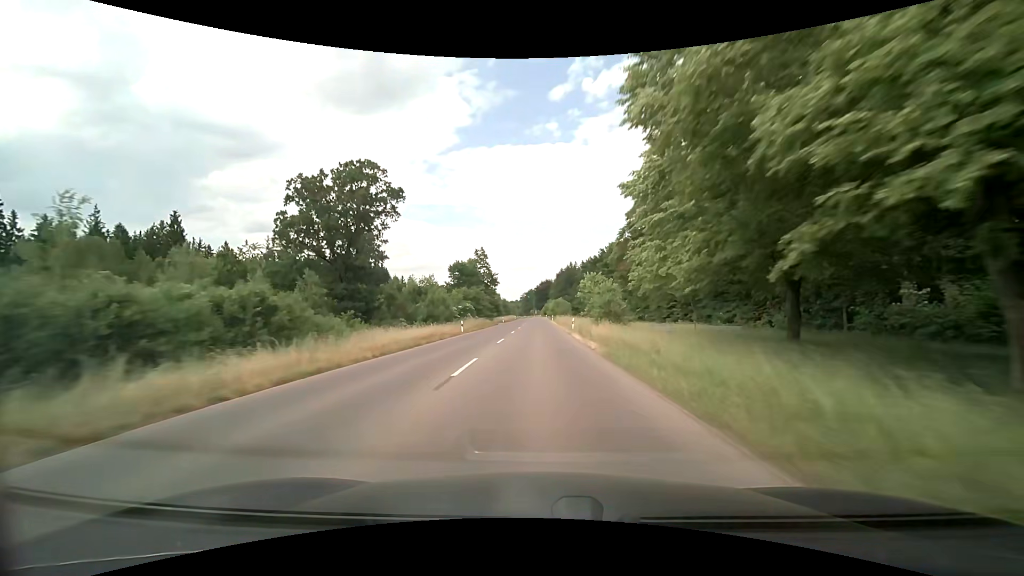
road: tertiary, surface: asphalt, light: Day
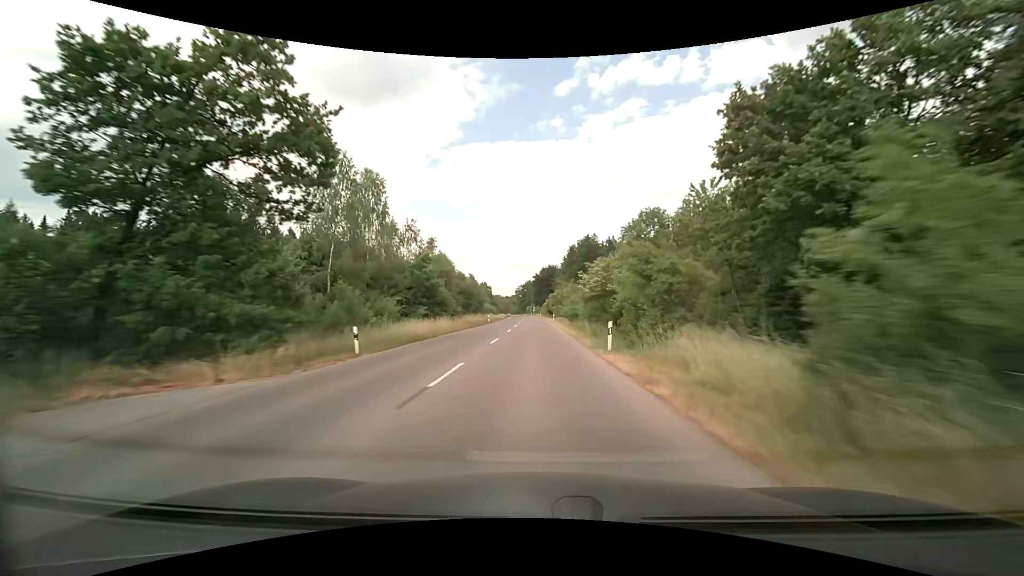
(+0.2, +73.5) m; 0°
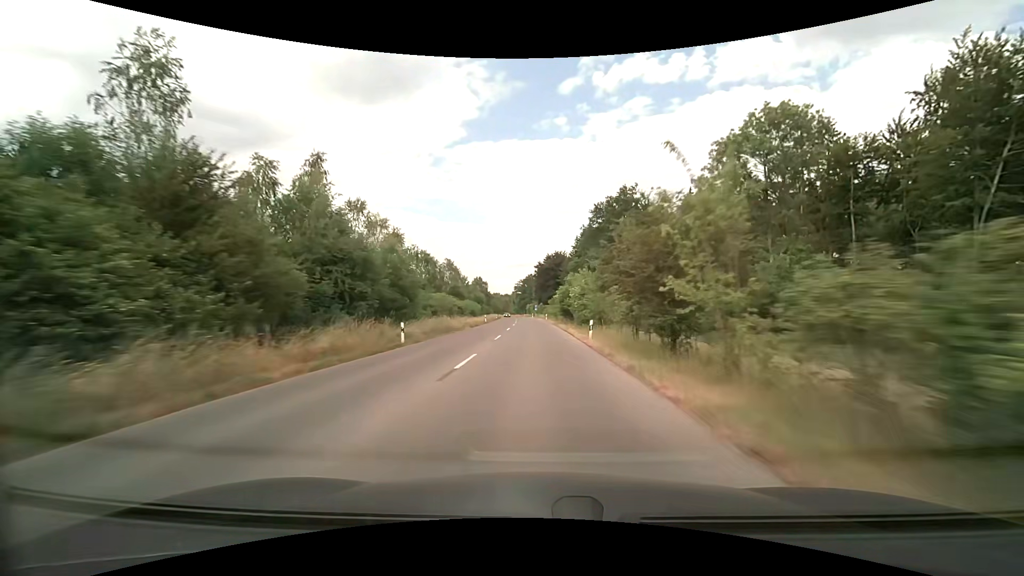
(-0.1, +44.7) m; 0°
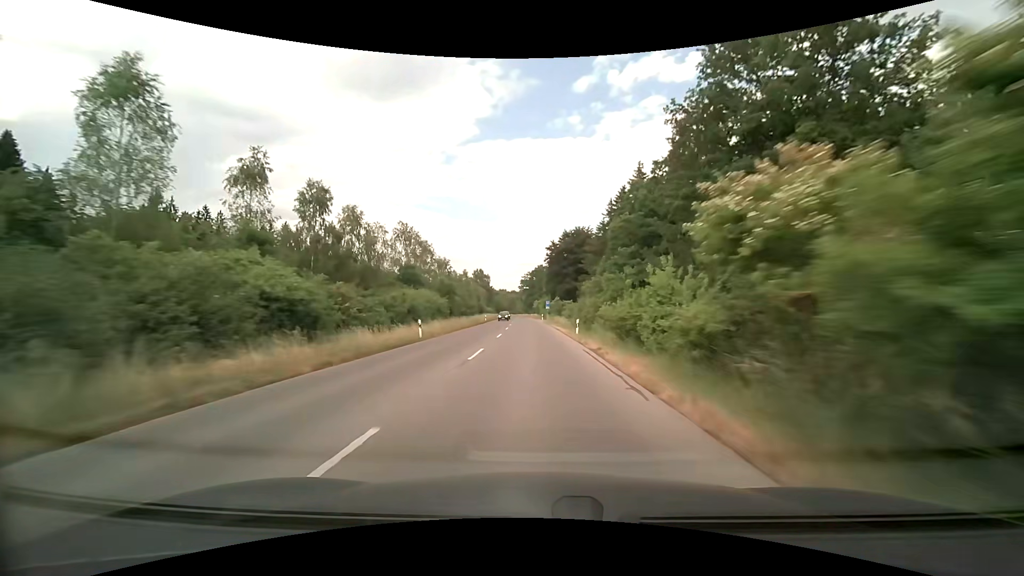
(-0.3, +45.1) m; -1°
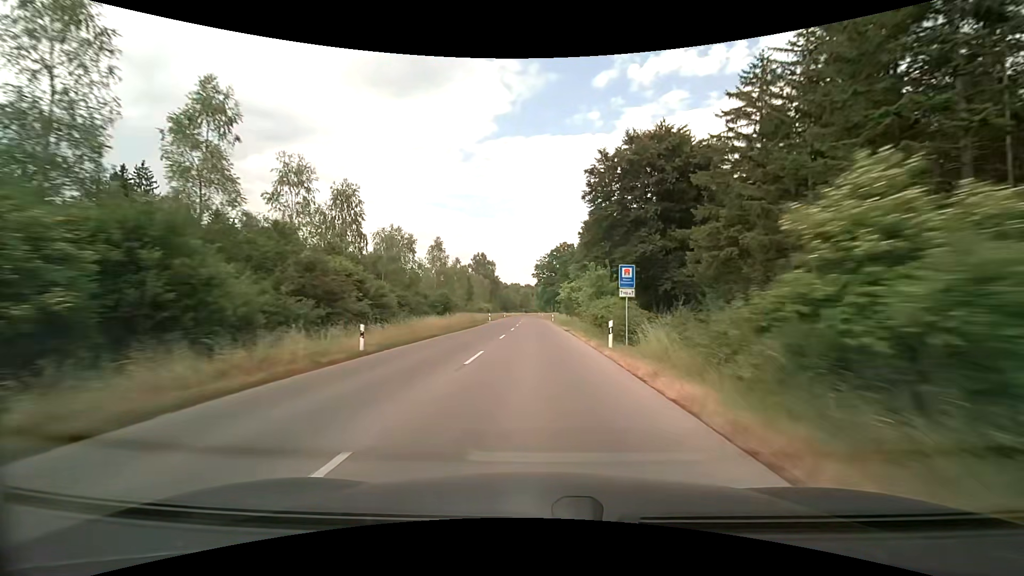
(-1.3, +60.5) m; -2°
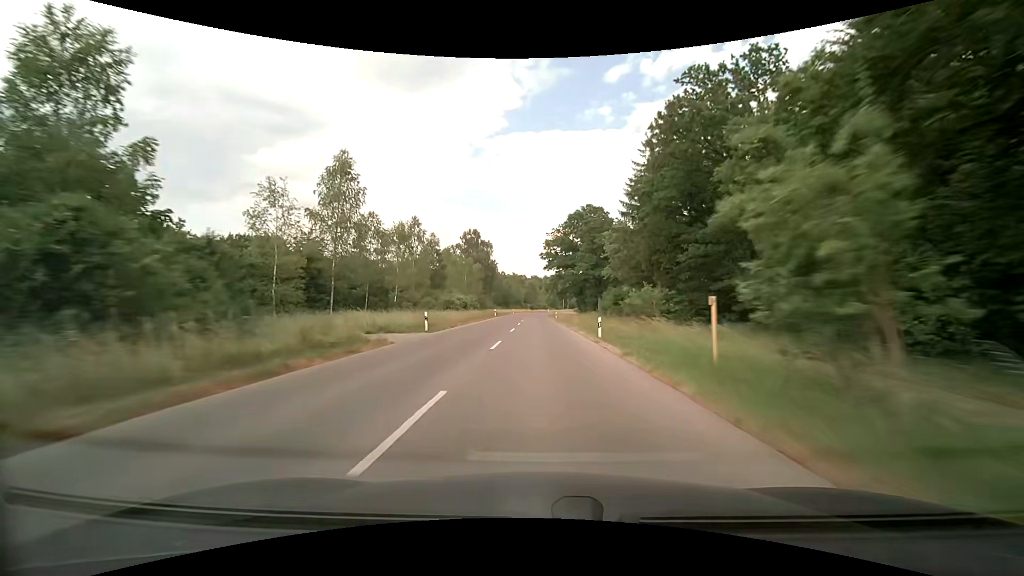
(-0.4, +44.6) m; -1°
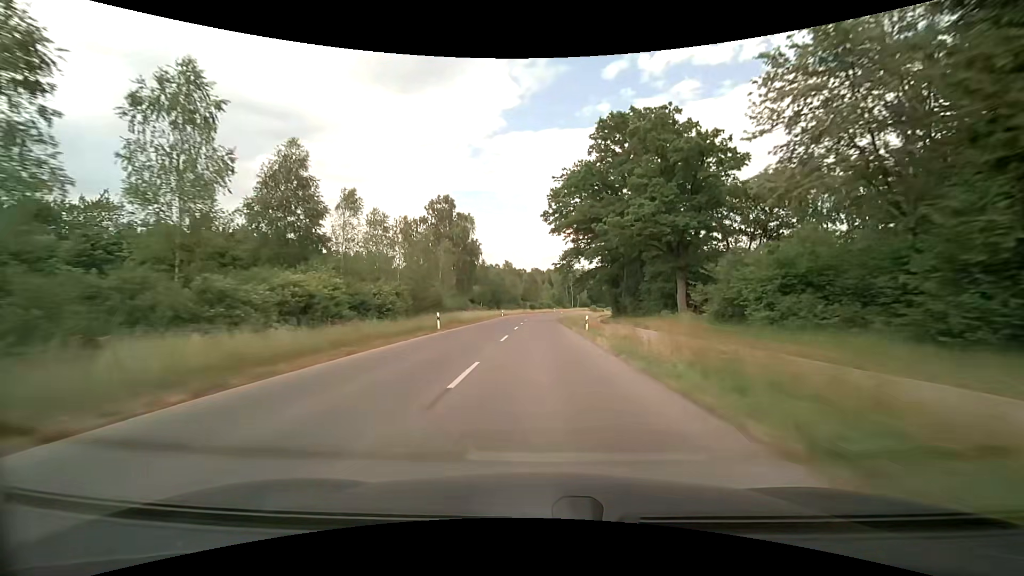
(+0.1, +43.1) m; 0°
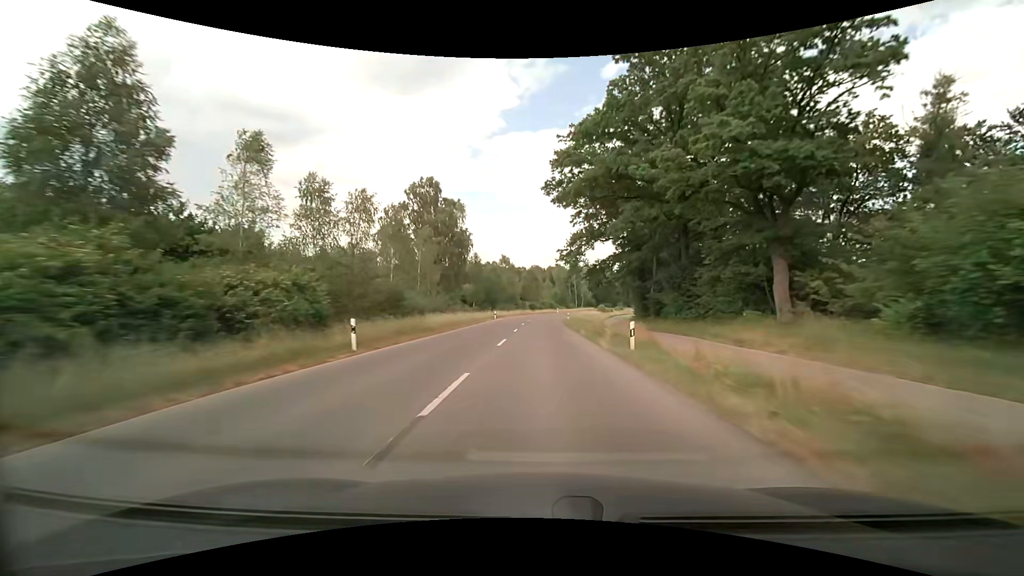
(-0.1, +14.0) m; 0°
(0, +10) (0, +20) (0, +30) (0, +40) (0, +50) (+1, +60) (+2, +70) (+3, +80) (+5, +90) (+7, +99) m
